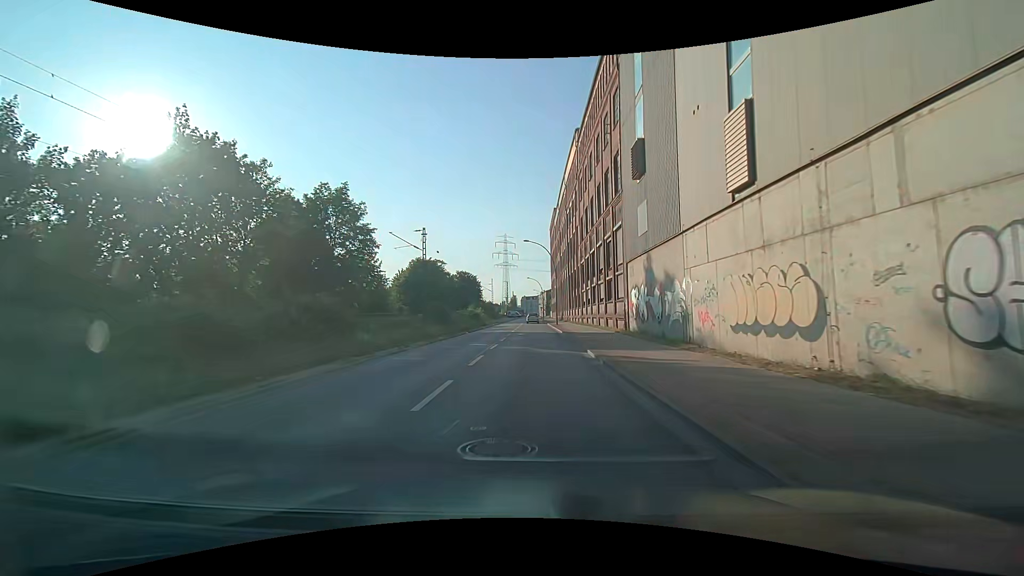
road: secondary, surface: asphalt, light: Day
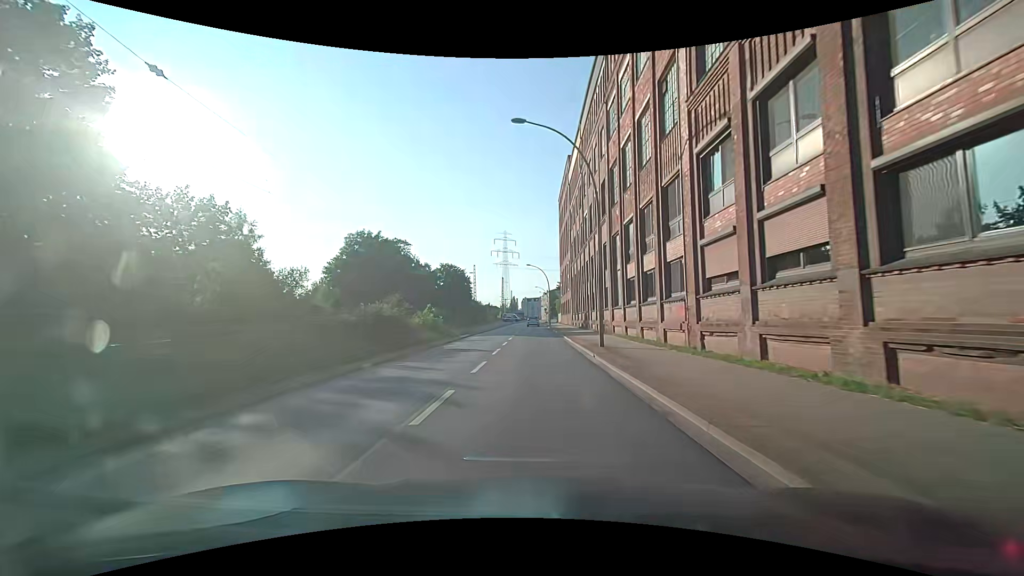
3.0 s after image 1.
(-0.3, +37.0) m; 0°
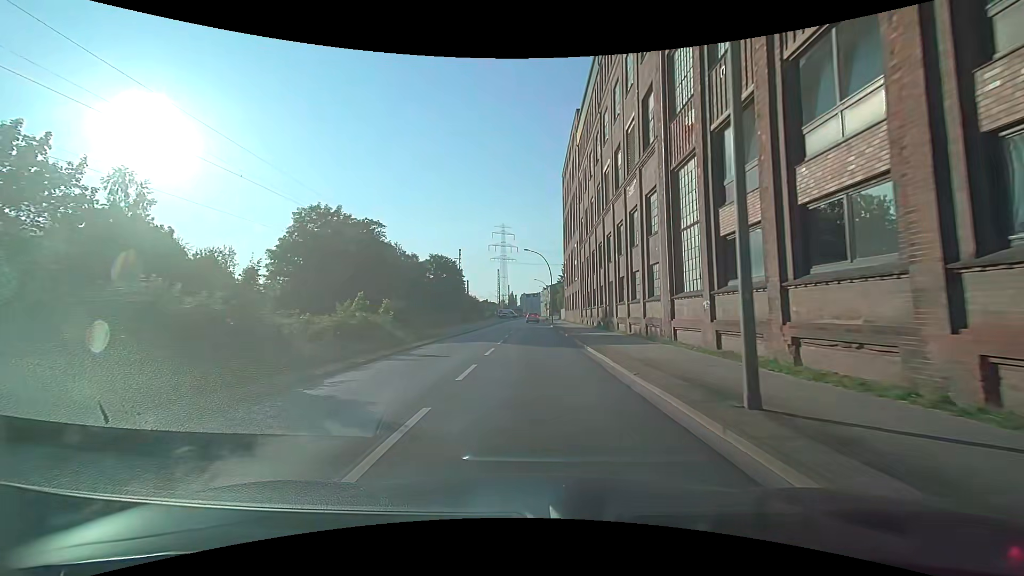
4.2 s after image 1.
(0.0, +14.3) m; 0°
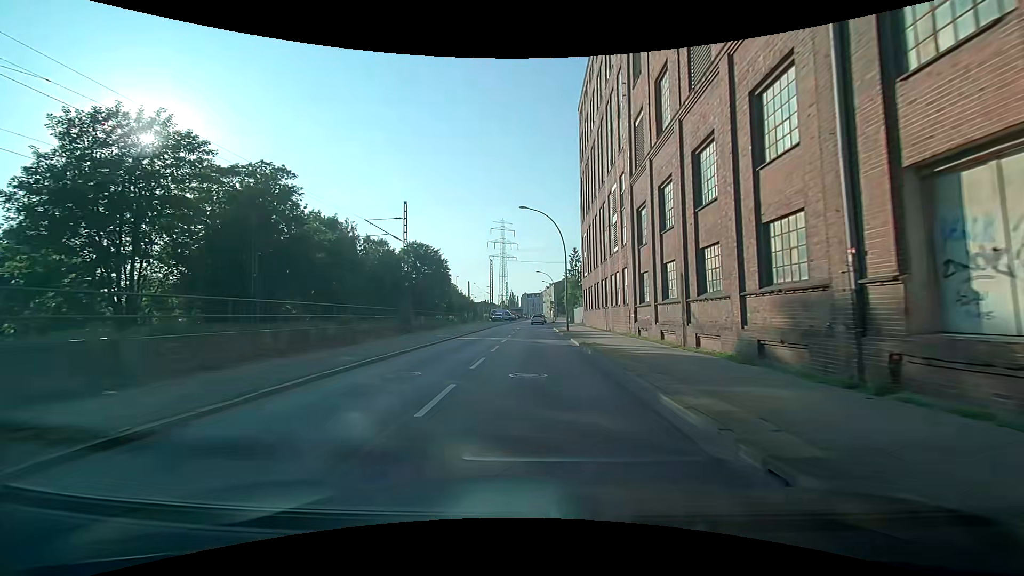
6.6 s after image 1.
(-0.1, +27.4) m; 0°
